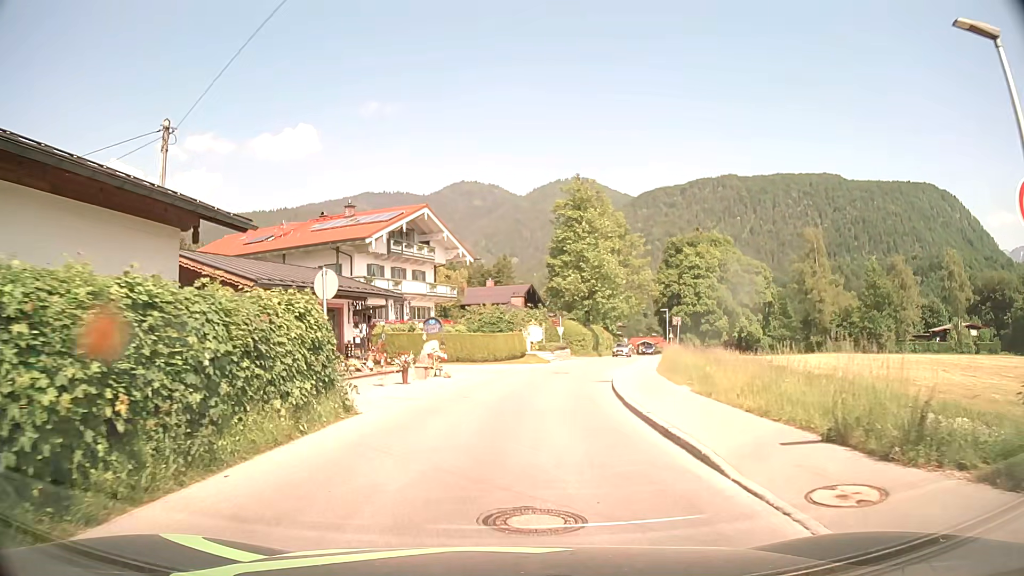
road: tertiary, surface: asphalt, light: Day
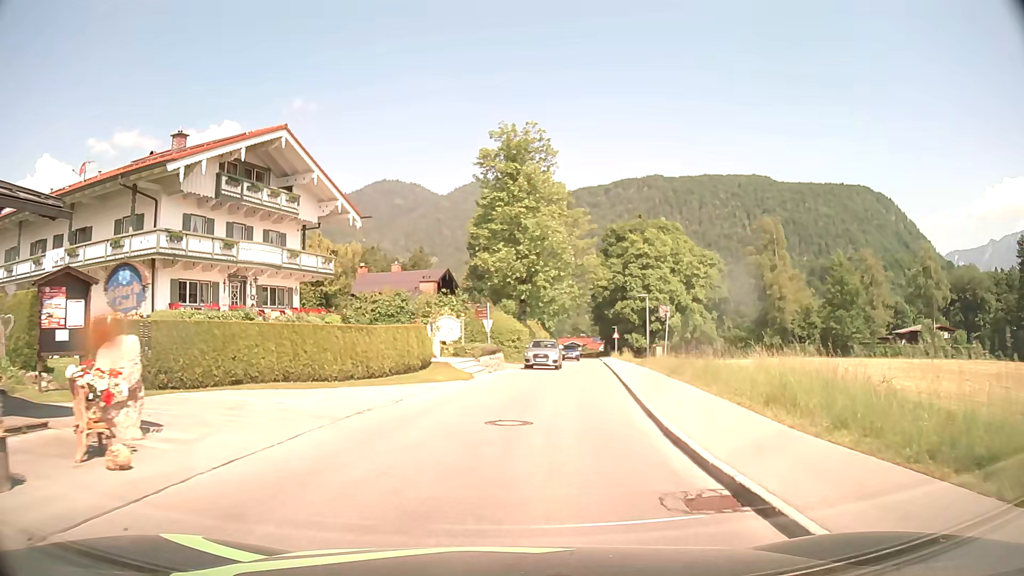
(+0.6, +18.1) m; +6°
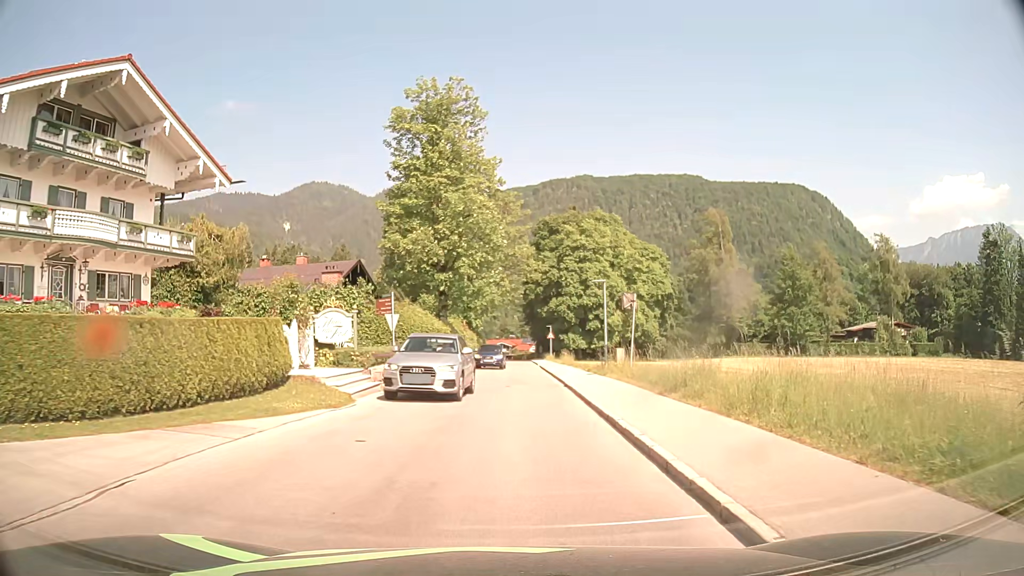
(+0.5, +9.0) m; +6°
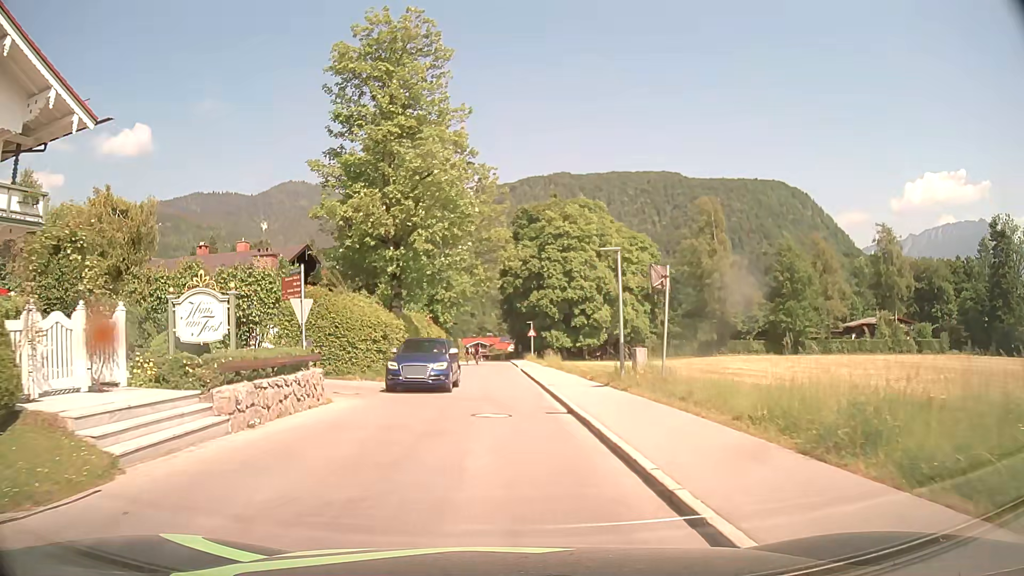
(+0.2, +9.0) m; +2°
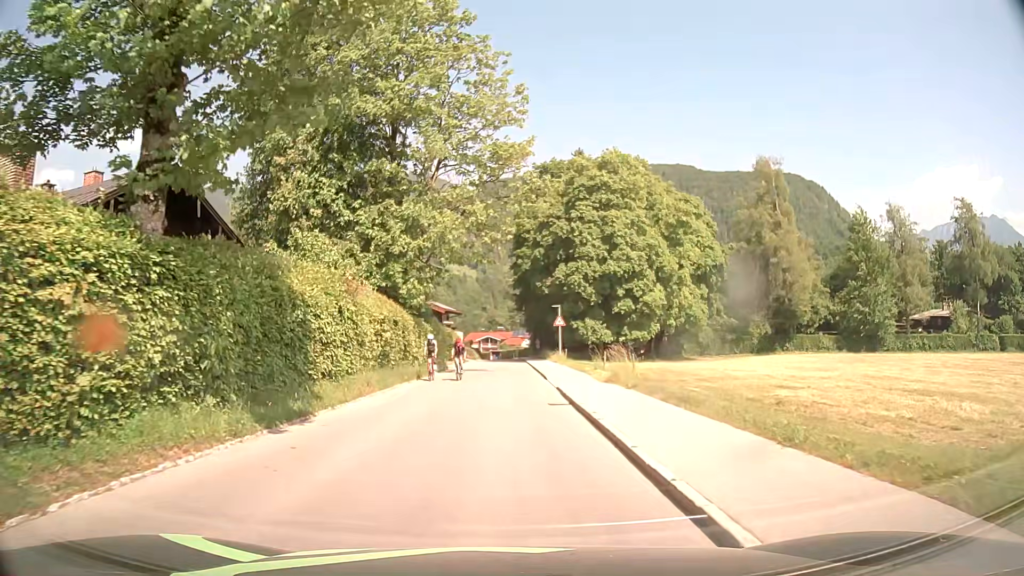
(-0.4, +22.7) m; -1°
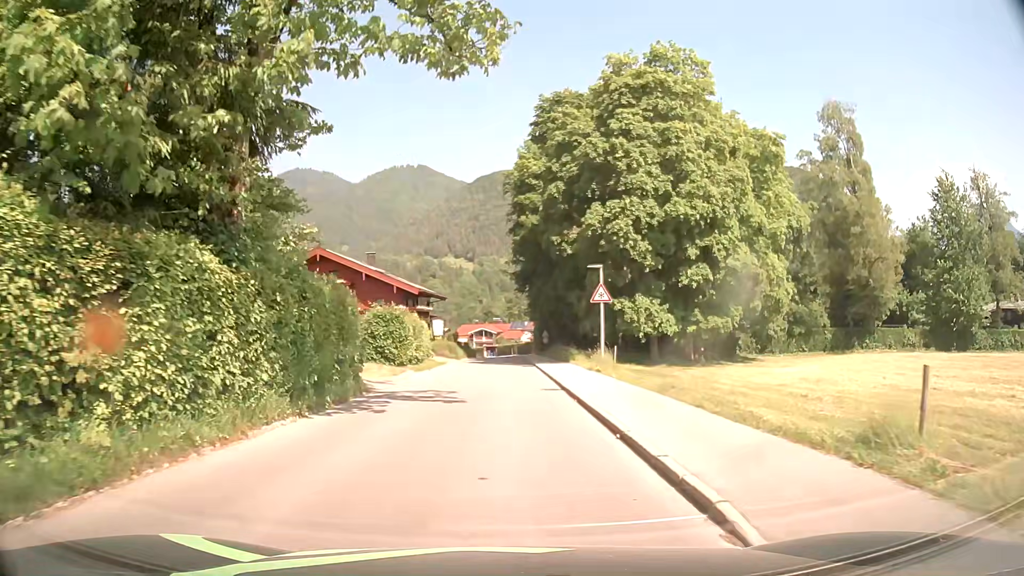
(0.0, +22.7) m; 0°
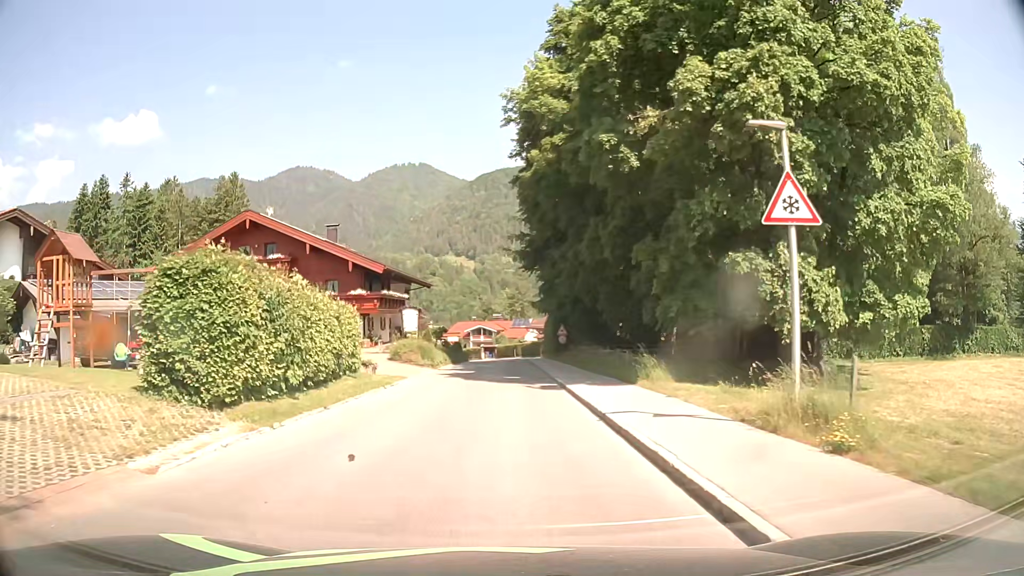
(+0.1, +18.1) m; +1°
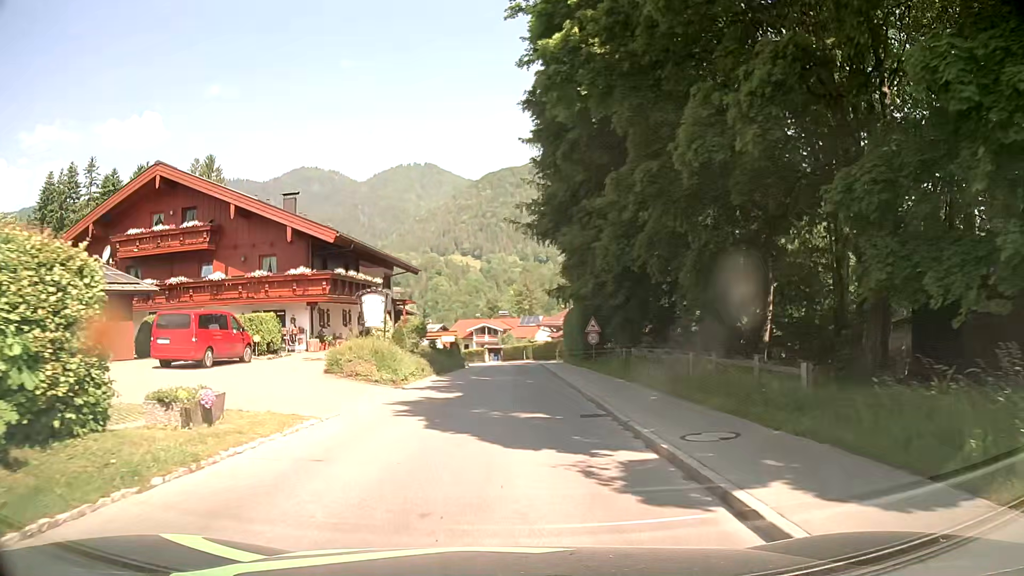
(-0.2, +13.6) m; -1°
